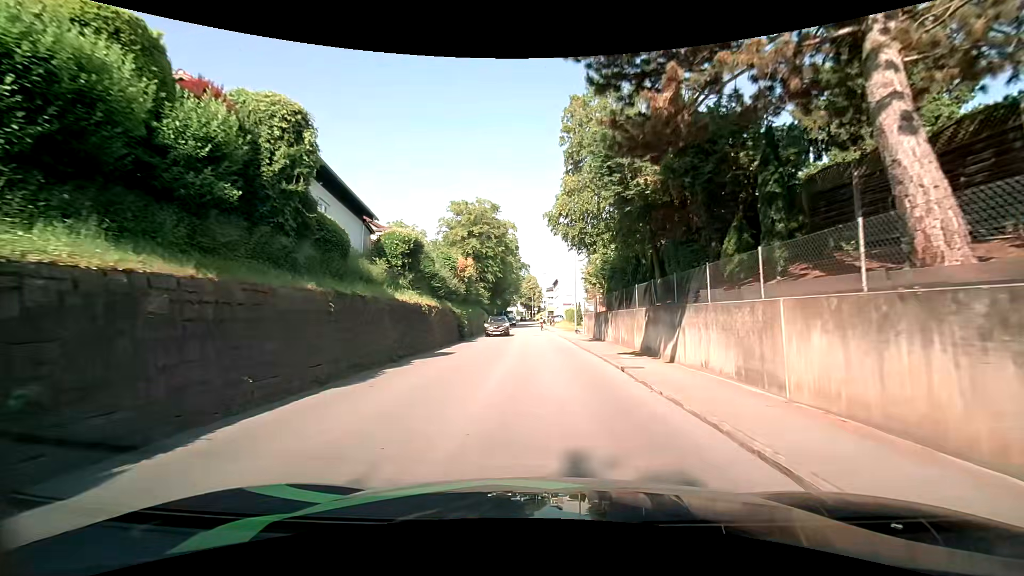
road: tertiary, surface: asphalt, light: Day
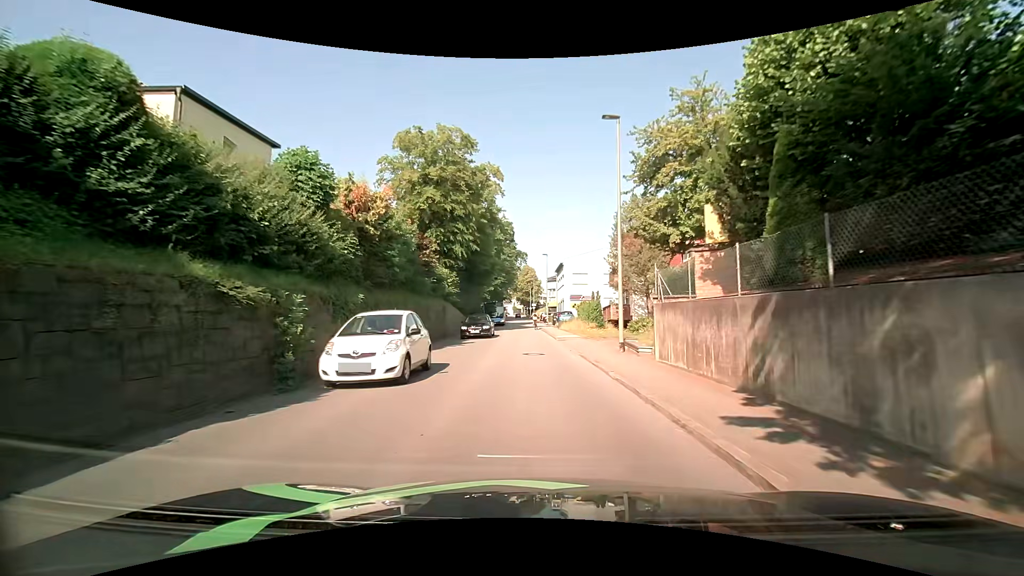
(+0.5, +22.0) m; 0°
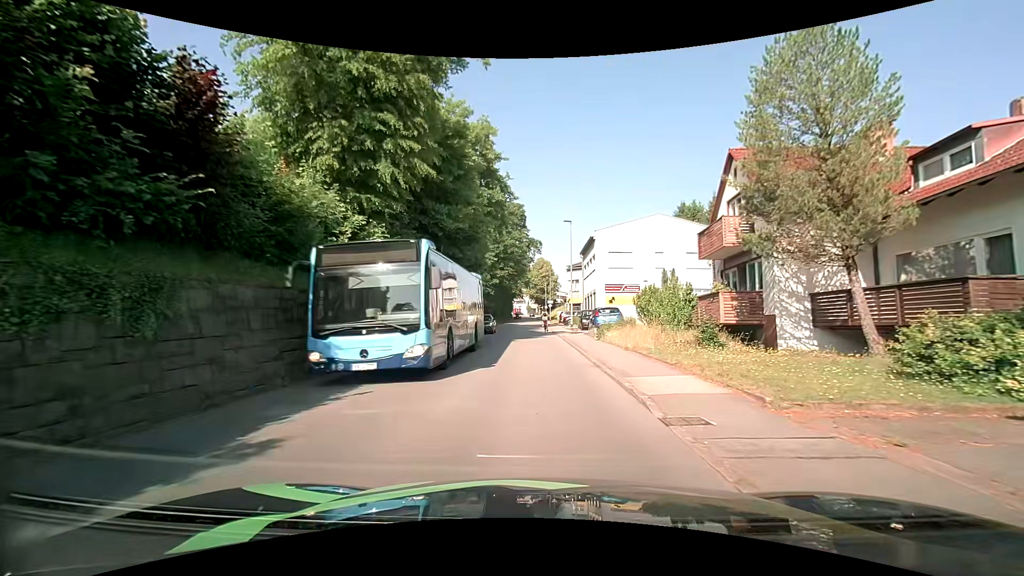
(+0.1, +20.4) m; -1°
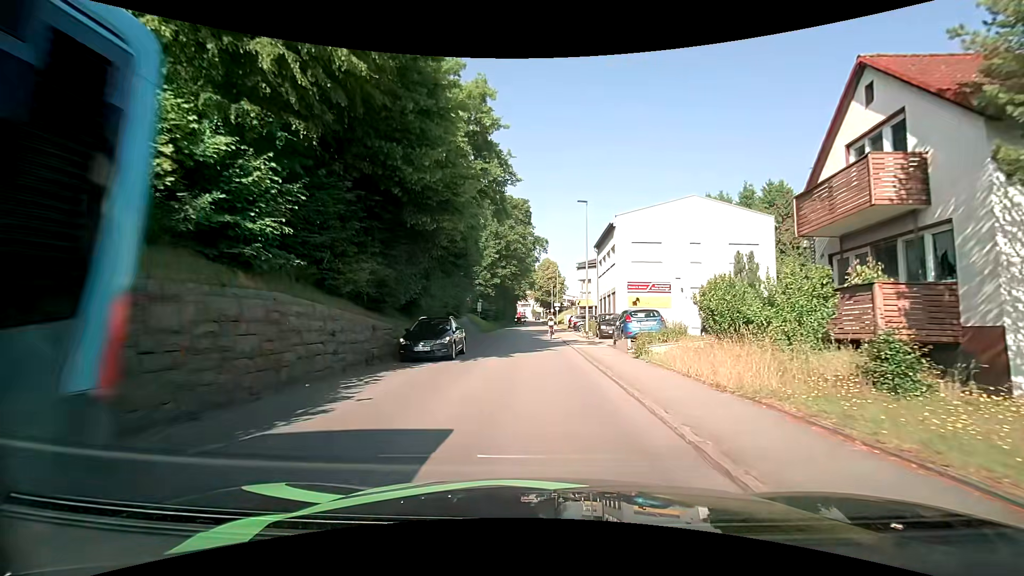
(-0.1, +7.8) m; -1°
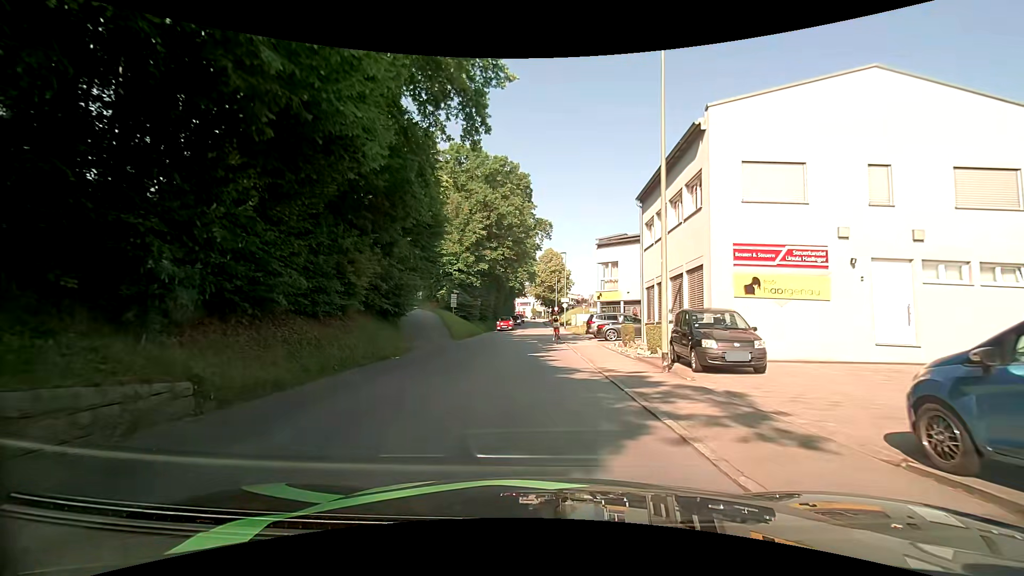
(+0.1, +17.5) m; +2°
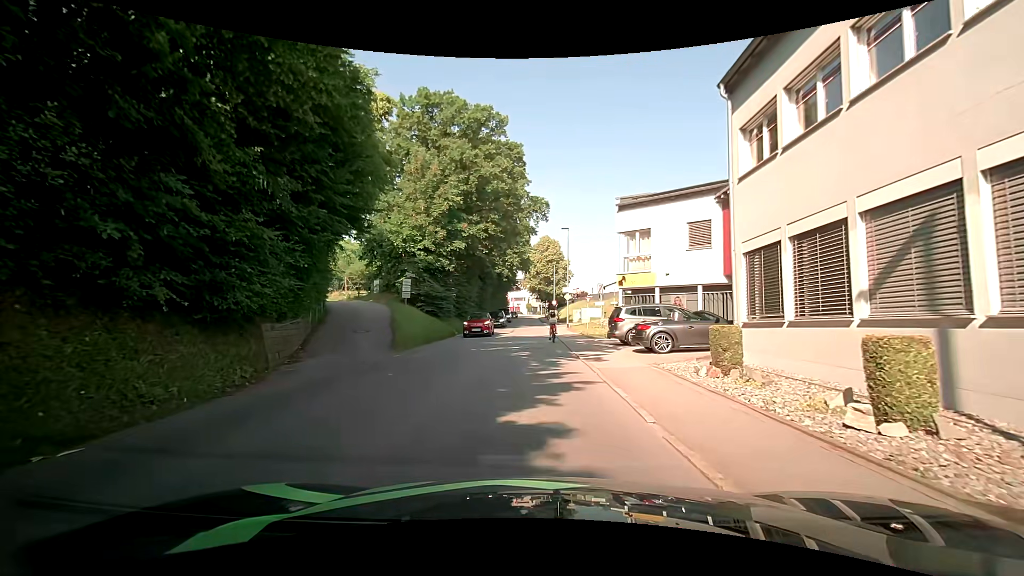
(-0.1, +12.2) m; 0°
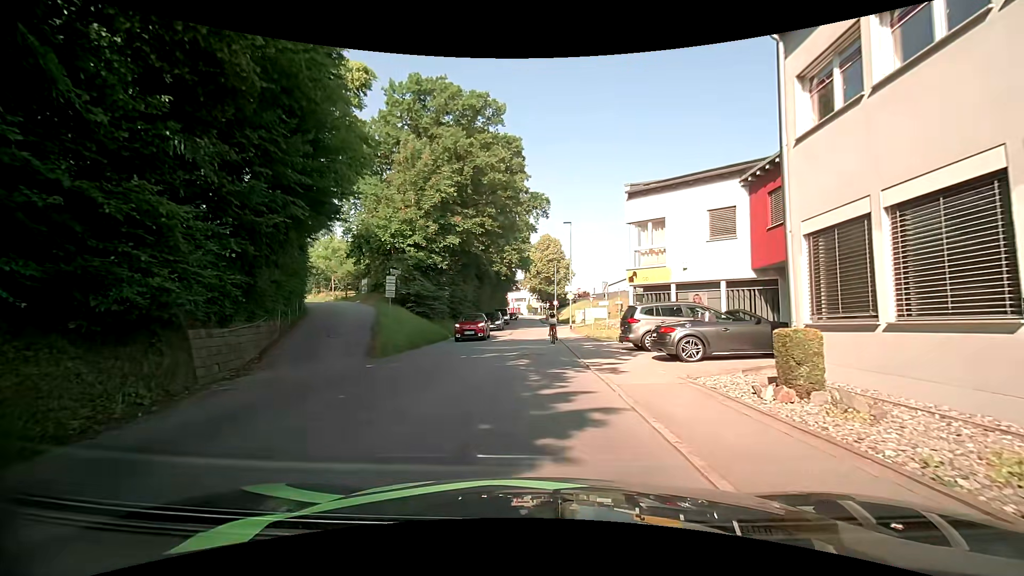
(0.0, +2.8) m; 0°
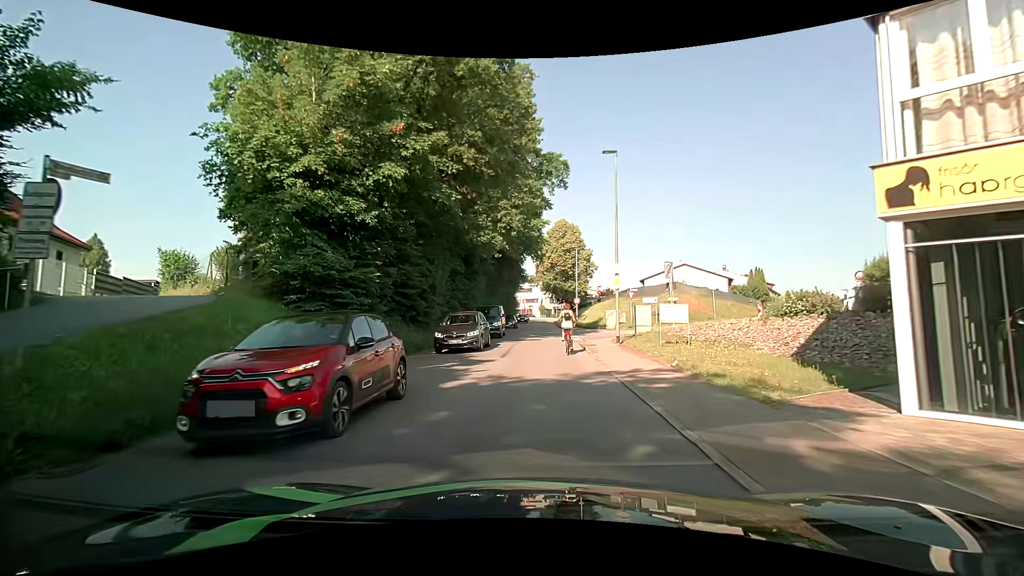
(-0.3, +16.8) m; -2°
